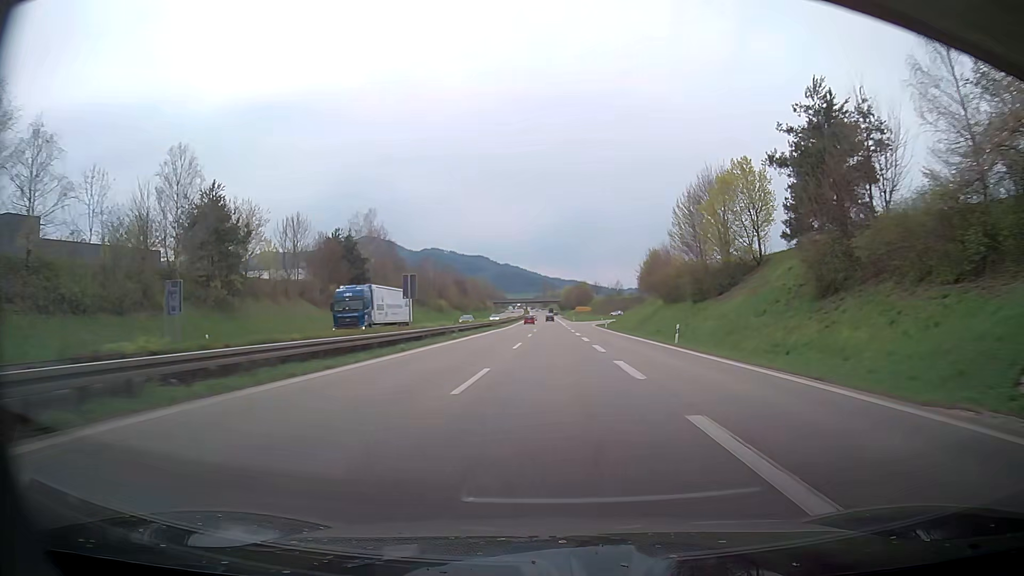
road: trunk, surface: asphalt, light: Day
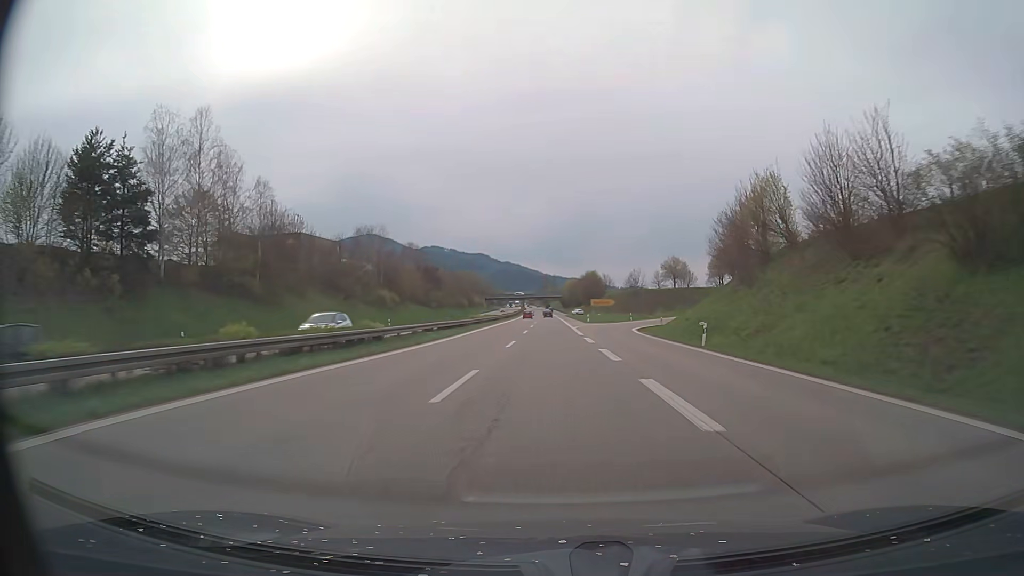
(-0.2, +53.6) m; 0°
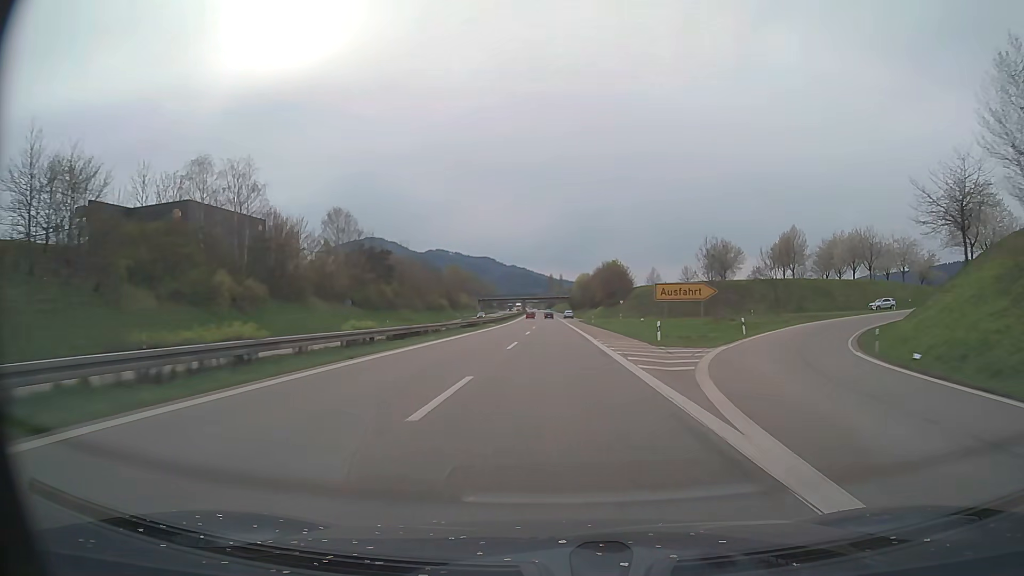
(-0.3, +53.4) m; -1°
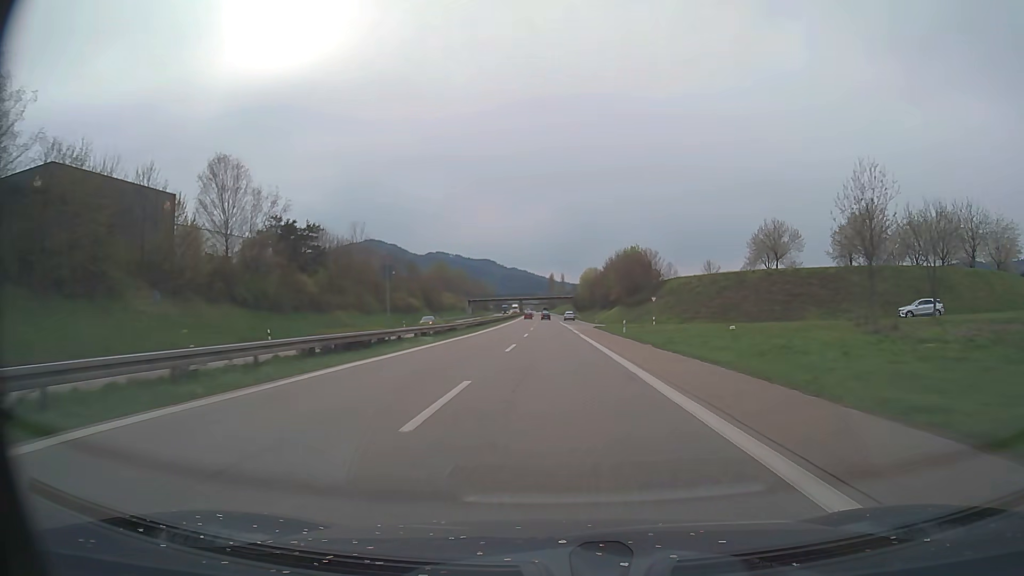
(0.0, +35.1) m; 0°
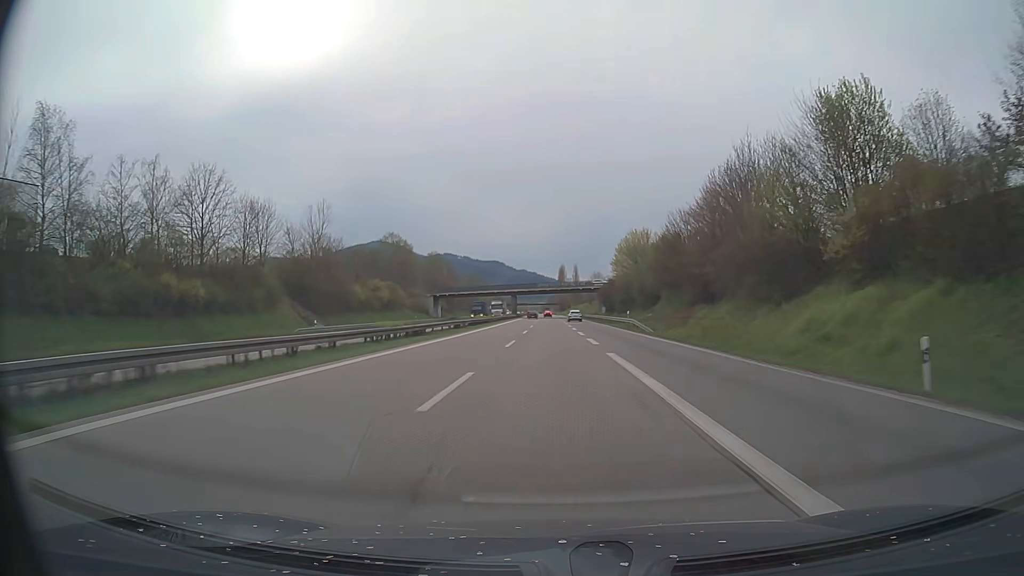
(-0.7, +84.8) m; -1°
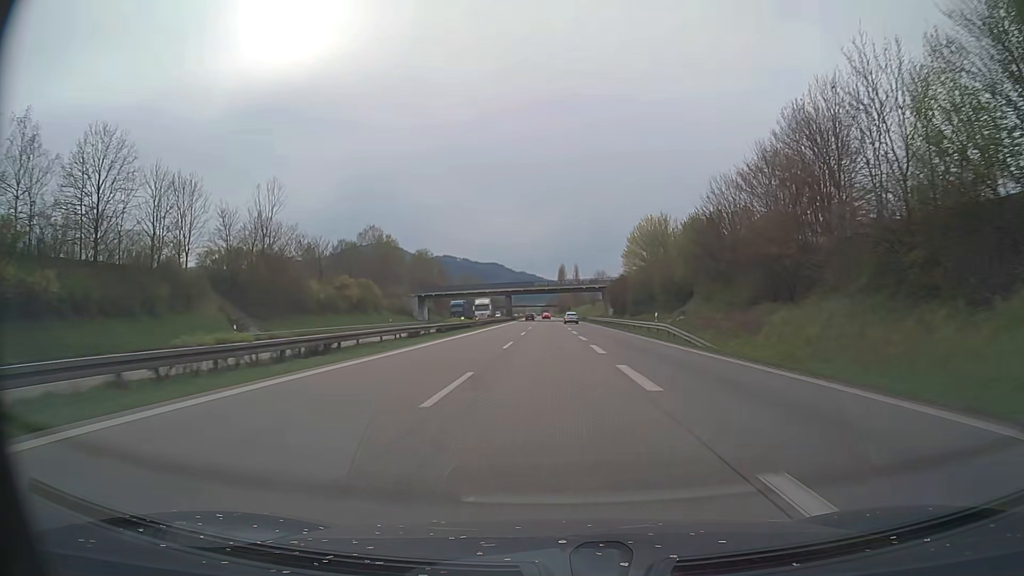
(0.0, +16.7) m; 0°
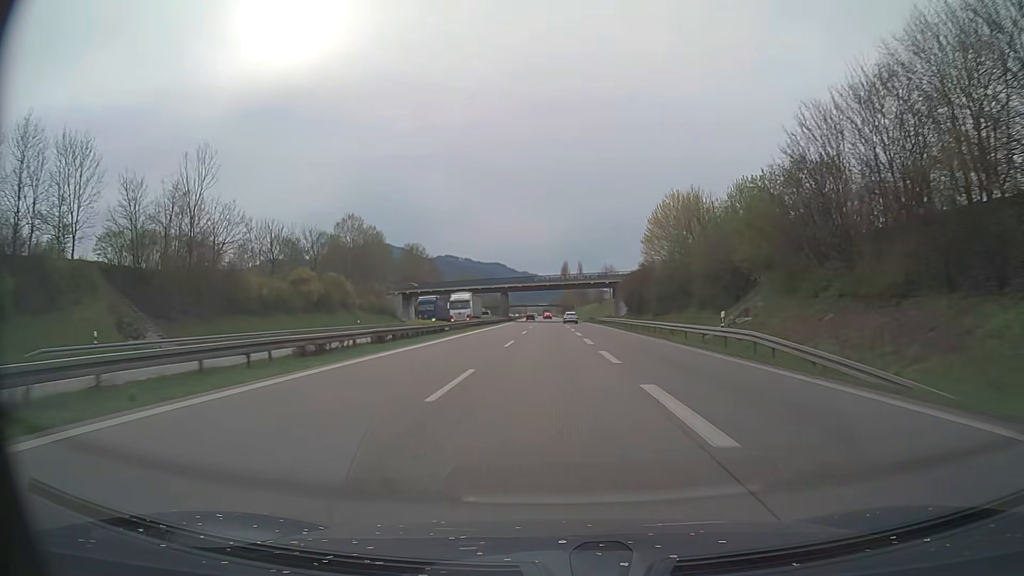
(0.0, +16.7) m; 0°
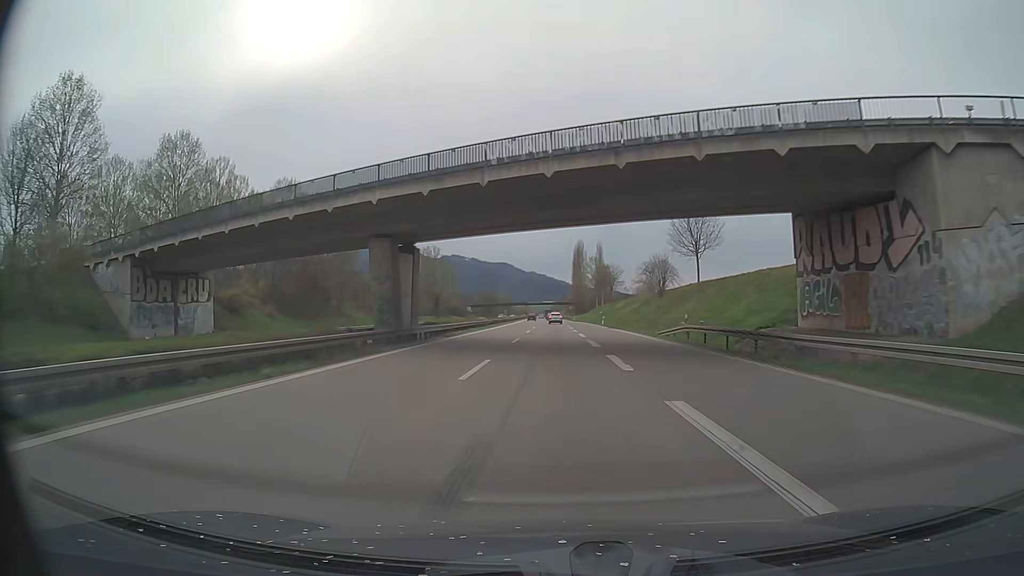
(-0.4, +83.3) m; -1°
(0, +10) (0, +20) (0, +30) (0, +40) (0, +50) (0, +60) (0, +70) (0, +80) (0, +90) (0, +100) m
